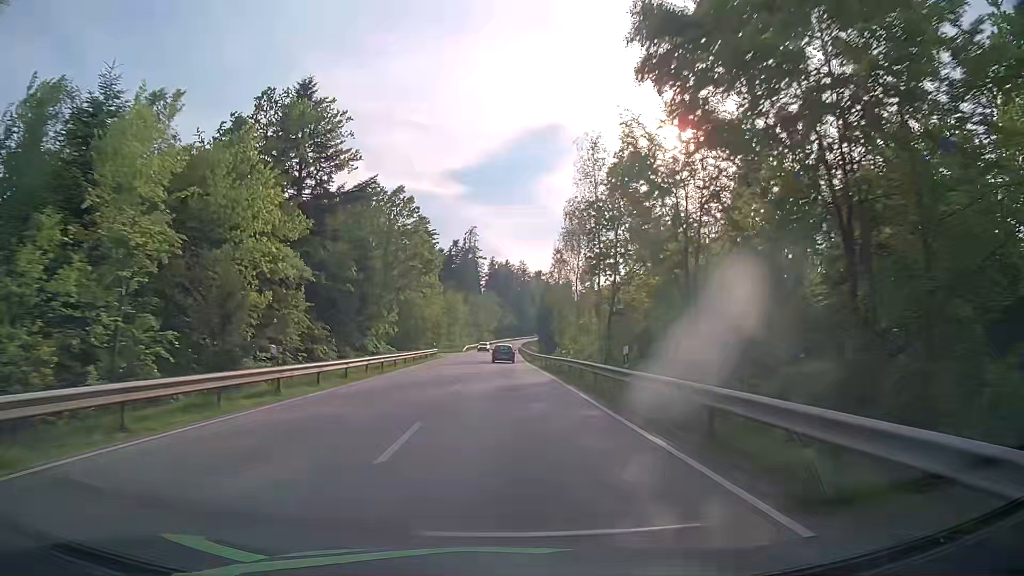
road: secondary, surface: asphalt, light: Day
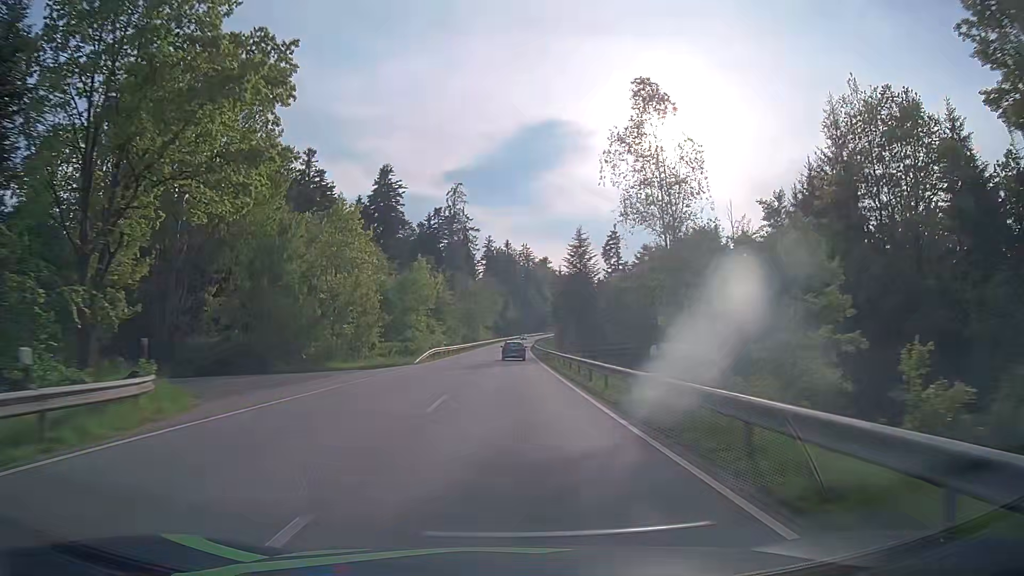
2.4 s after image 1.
(-0.3, +54.4) m; 0°
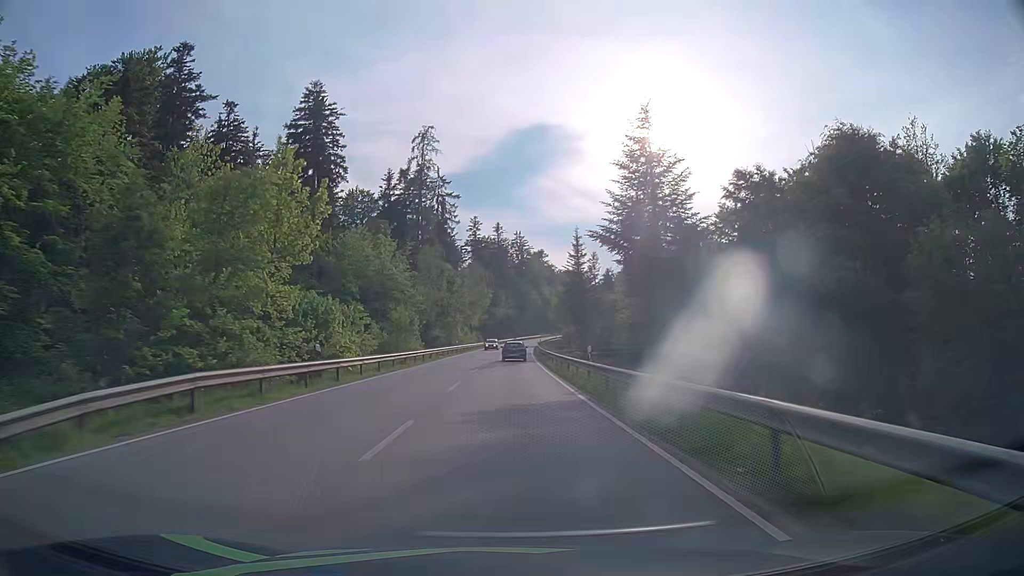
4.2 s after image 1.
(+0.4, +41.2) m; +1°
(0, +10) (0, +20) (0, +30) (0, +40) (0, +50) (+1, +60) (+1, +70) (+1, +80) (+2, +90) (+2, +100) m
